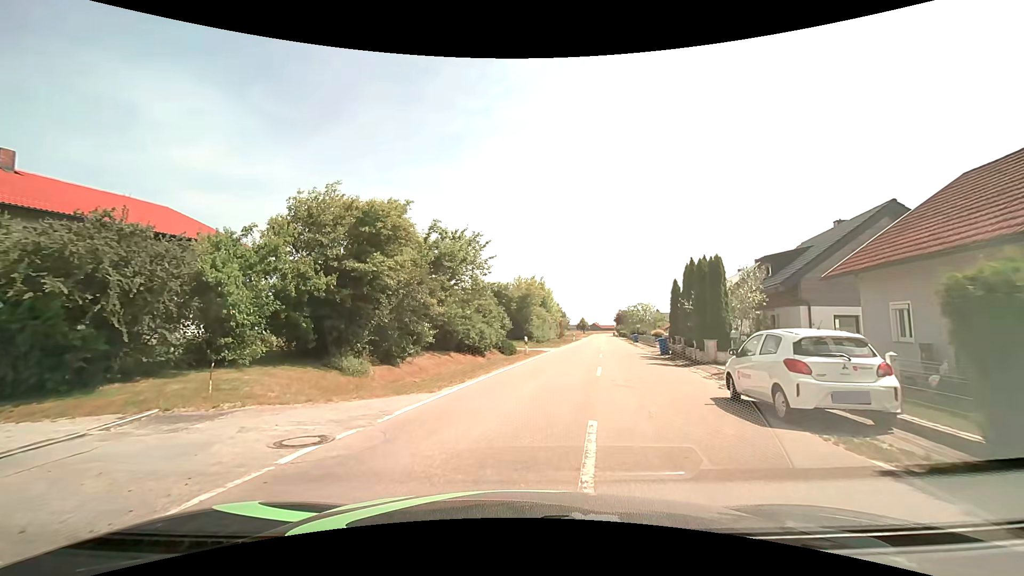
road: tertiary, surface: asphalt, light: Day
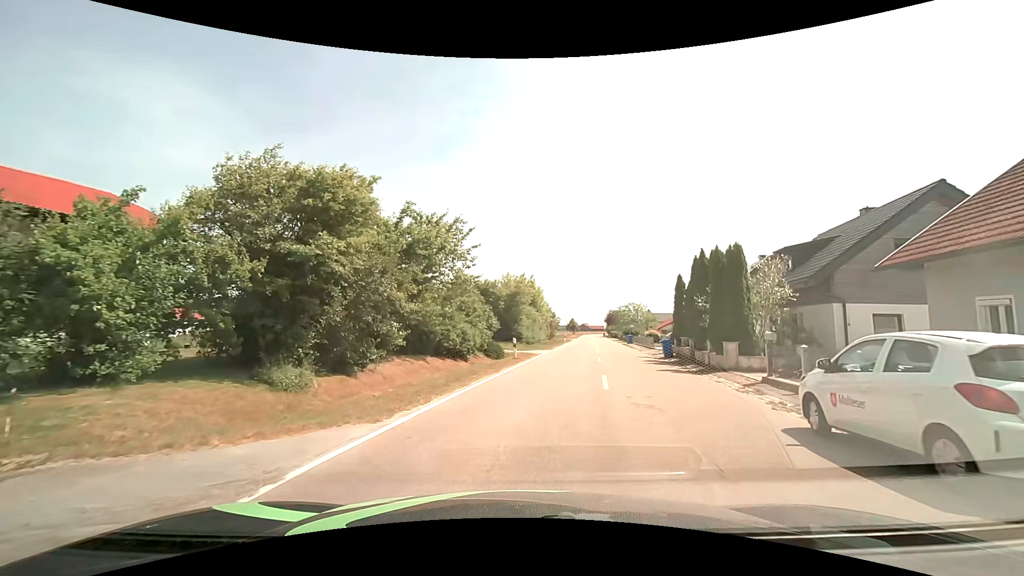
(0.0, +3.5) m; +1°
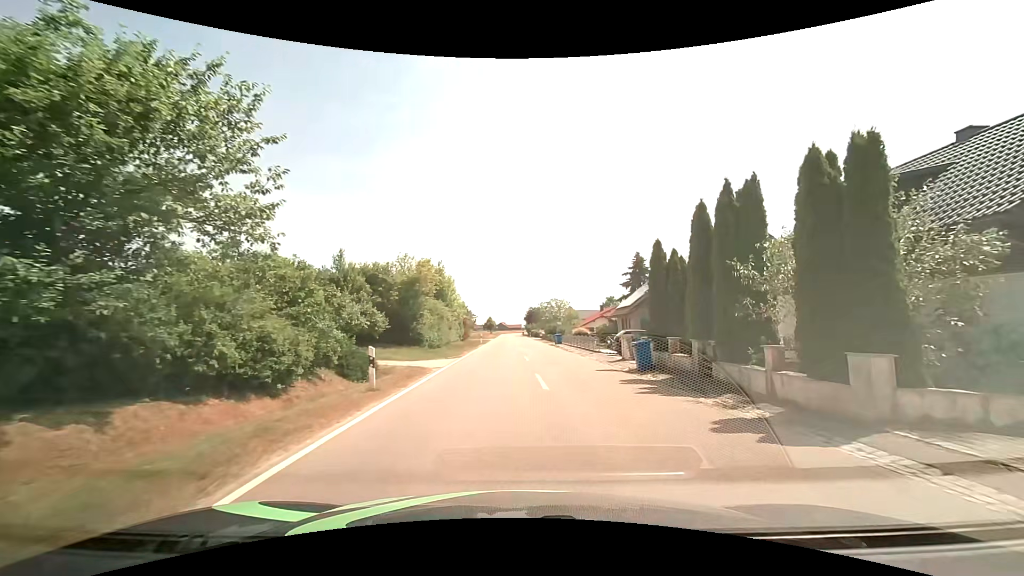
(+1.0, +12.2) m; +9°
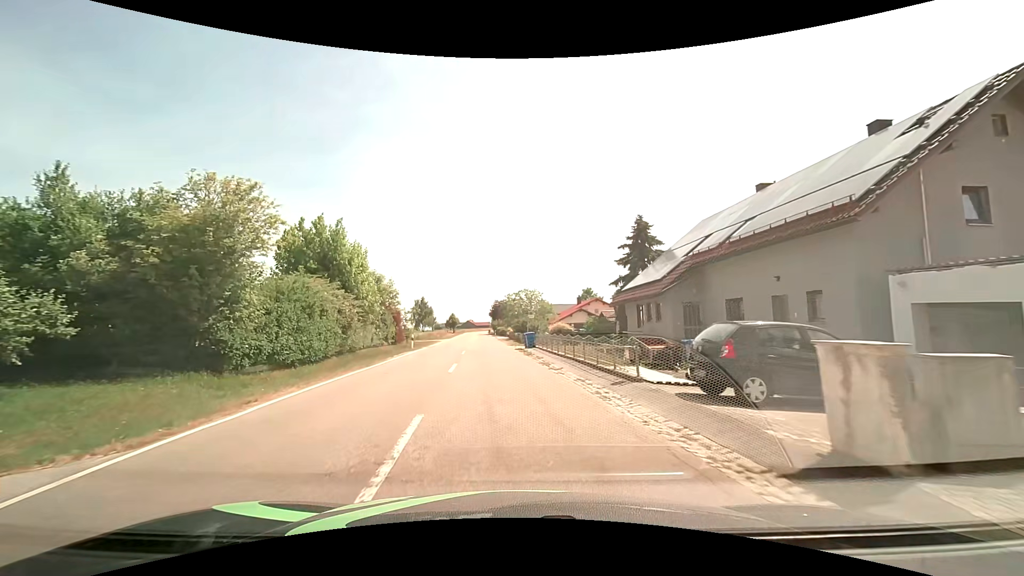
(+1.5, +19.3) m; +4°
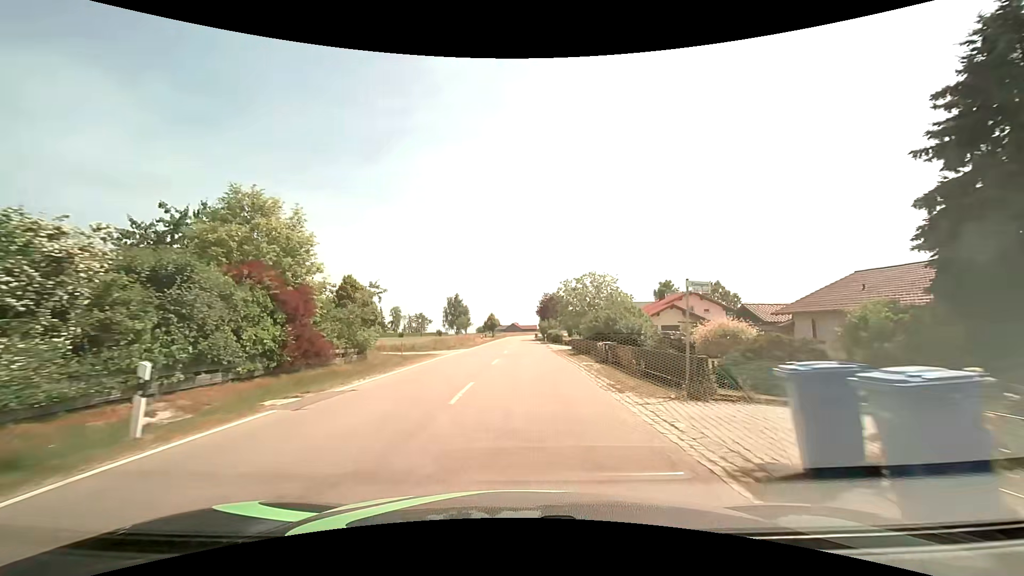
(-1.8, +30.3) m; -6°
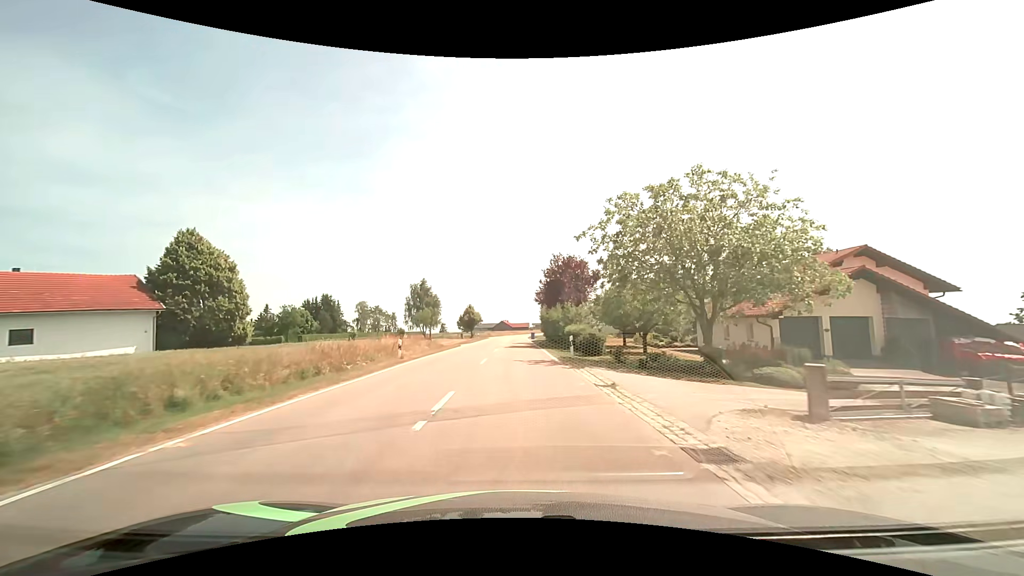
(+0.5, +38.0) m; +1°
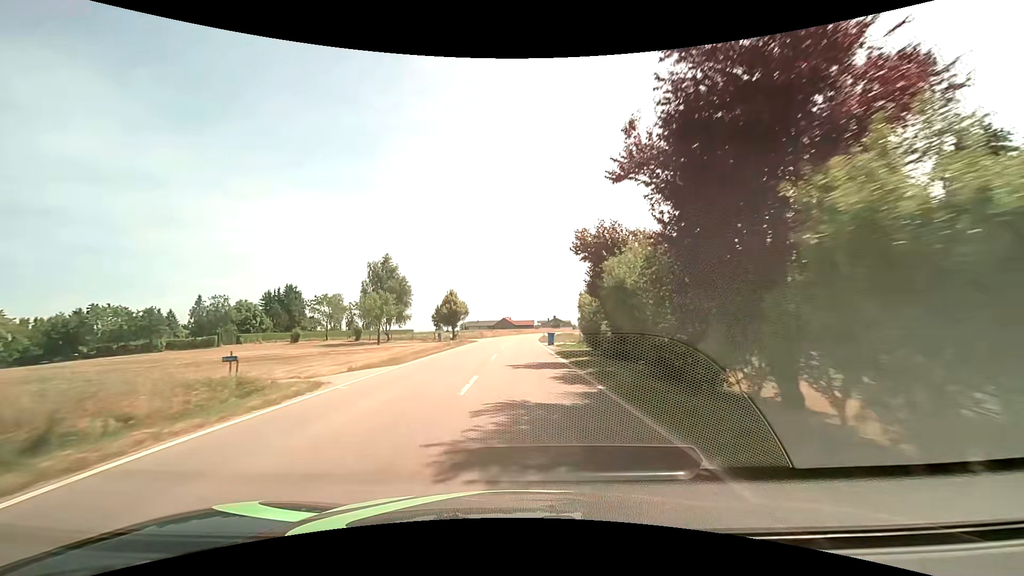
(-0.3, +33.0) m; 0°
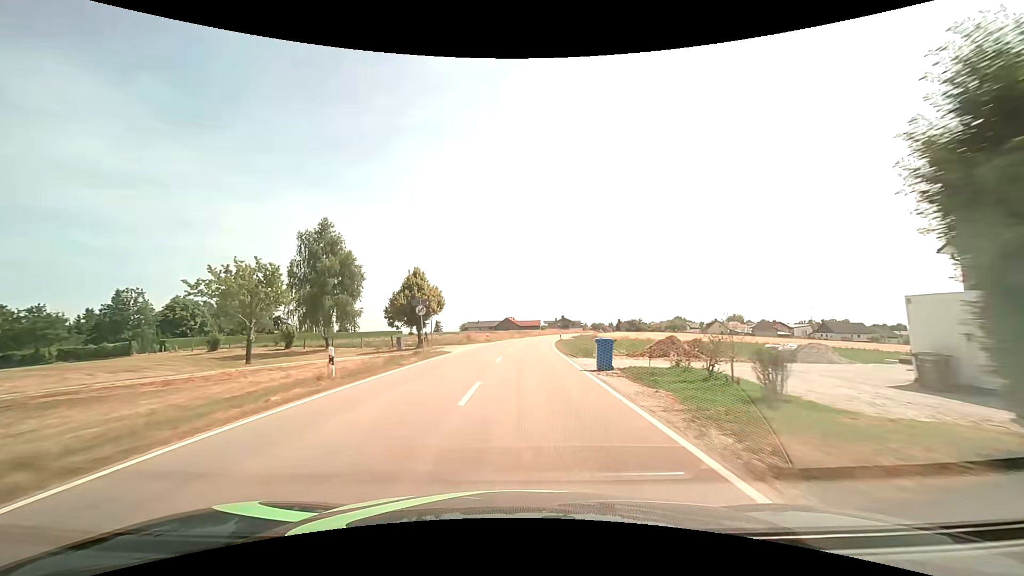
(+0.1, +24.9) m; 0°
(0, +10) (0, +20) (0, +30) (+1, +40) (+1, +50) (+2, +60) (+3, +70) (+5, +80) (+7, +90) (+9, +99) m
